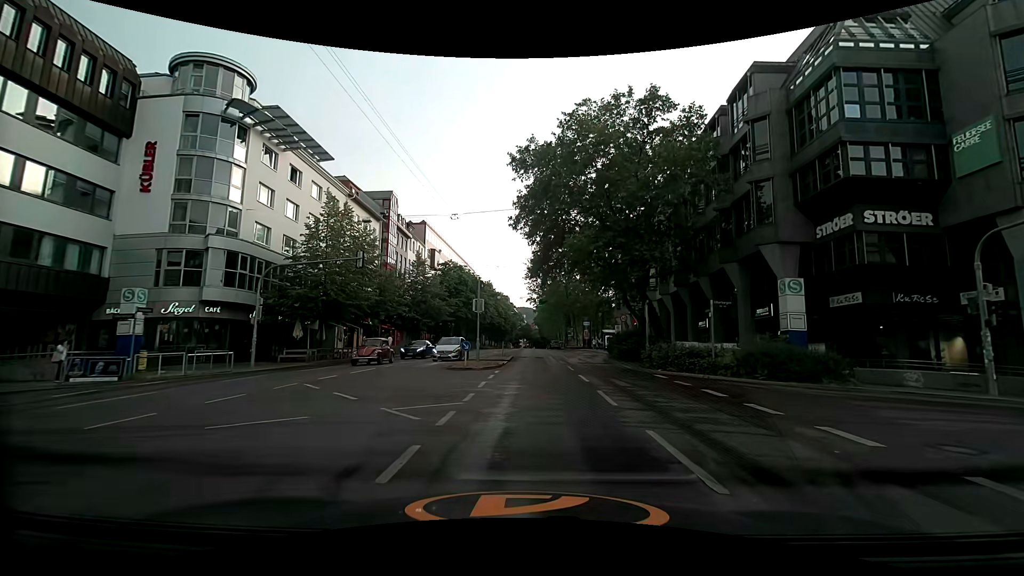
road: secondary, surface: asphalt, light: Day
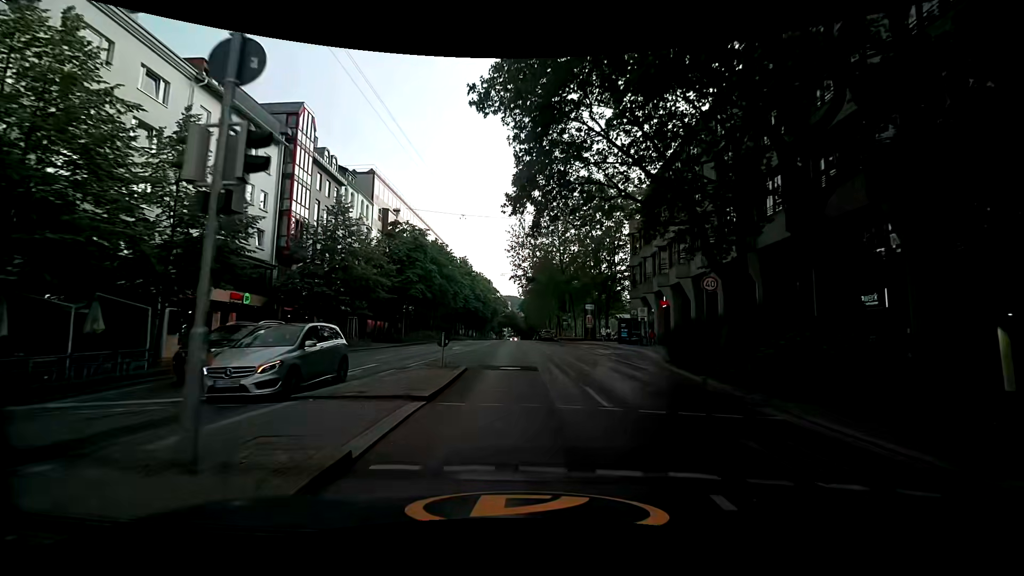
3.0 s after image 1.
(0.0, +21.7) m; +1°
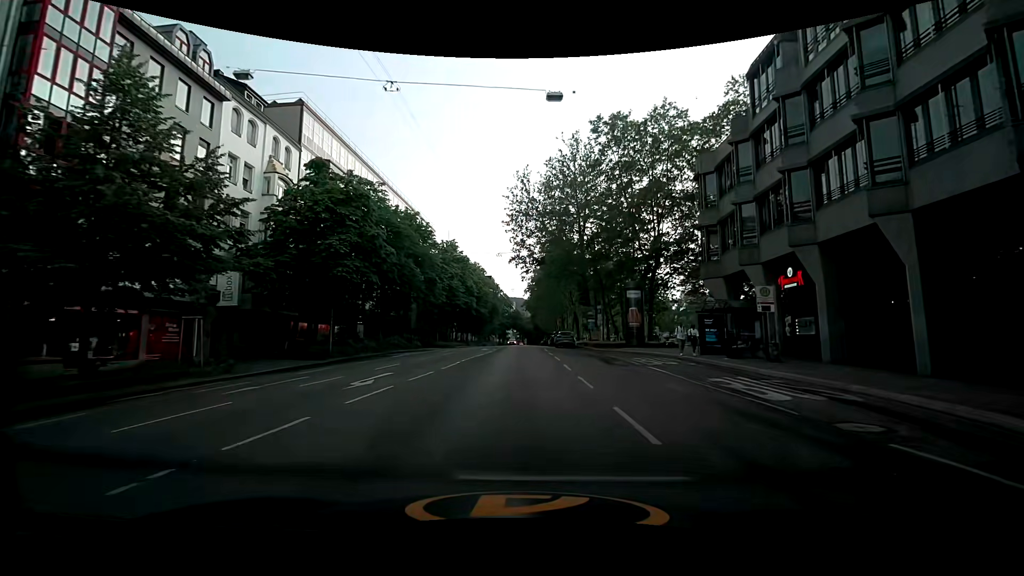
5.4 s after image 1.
(-0.4, +21.6) m; -1°
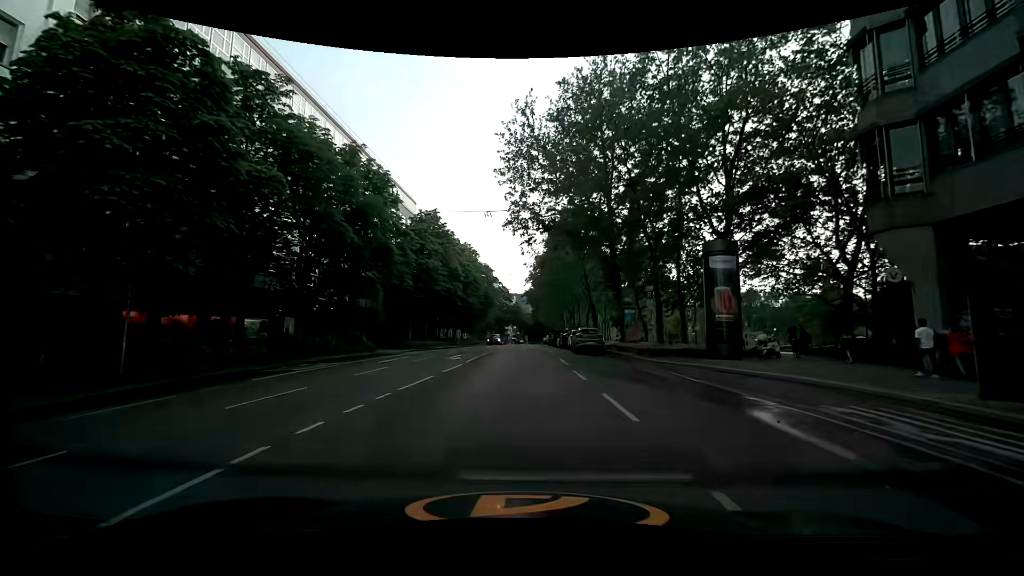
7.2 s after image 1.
(+0.1, +16.9) m; 0°
(0, +10) (0, +20) (0, +30) (0, +40) (0, +50) (0, +60) (0, +70) (0, +80) (+1, +90) (+1, +100) m
